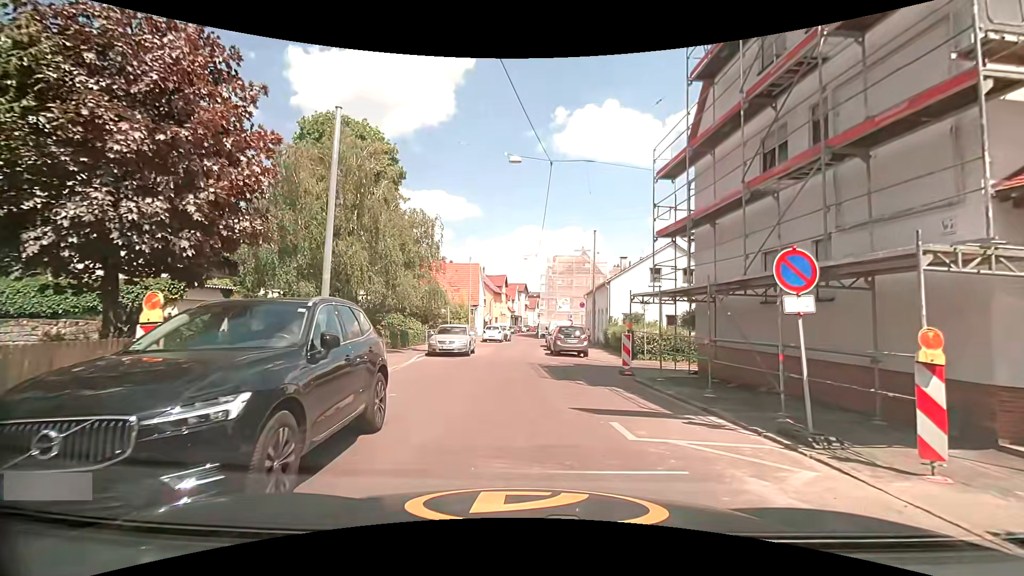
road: tertiary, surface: asphalt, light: Day
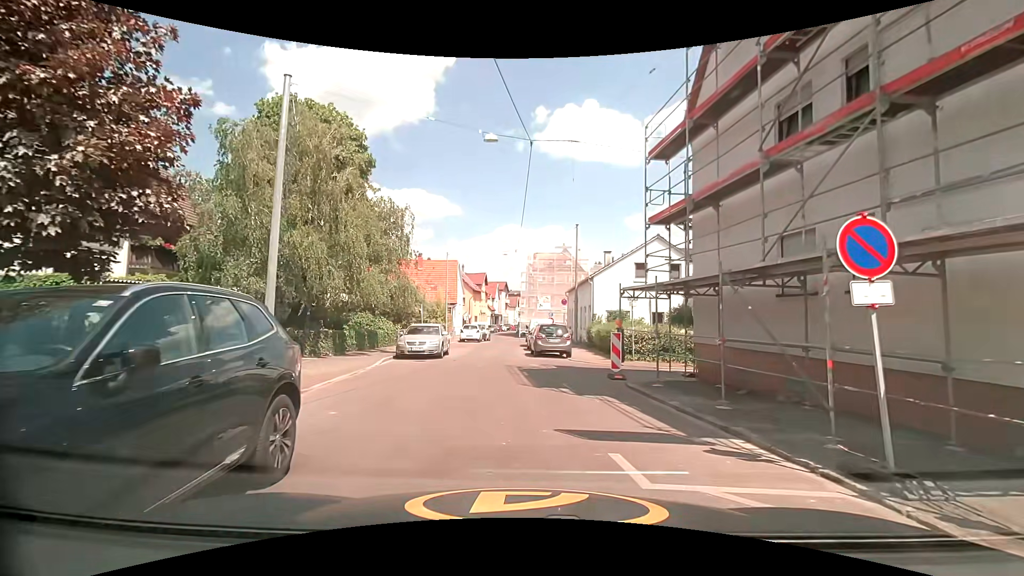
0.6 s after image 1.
(0.0, +1.9) m; +1°
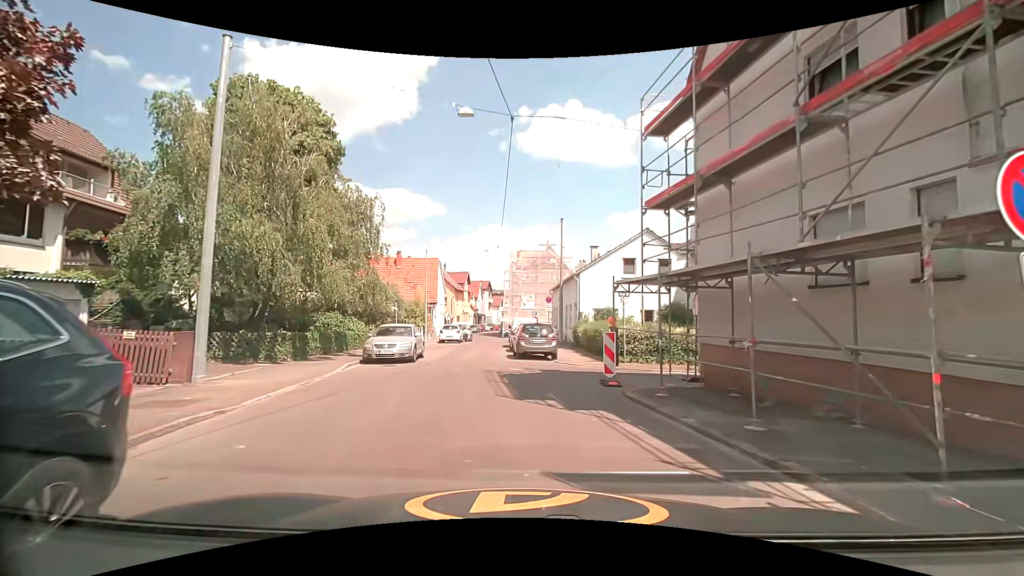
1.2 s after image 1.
(0.0, +1.9) m; +2°
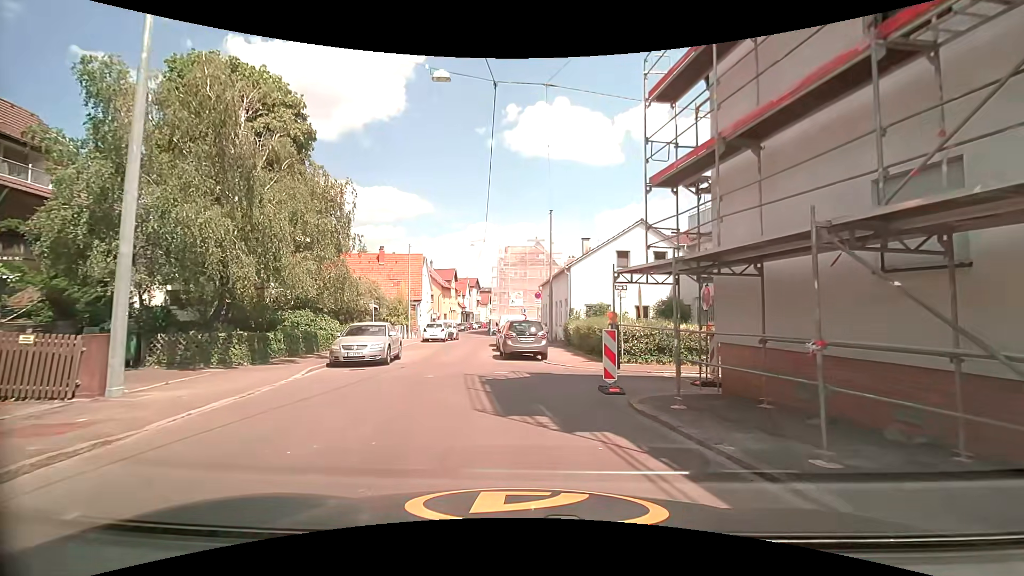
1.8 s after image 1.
(0.0, +1.9) m; +1°
